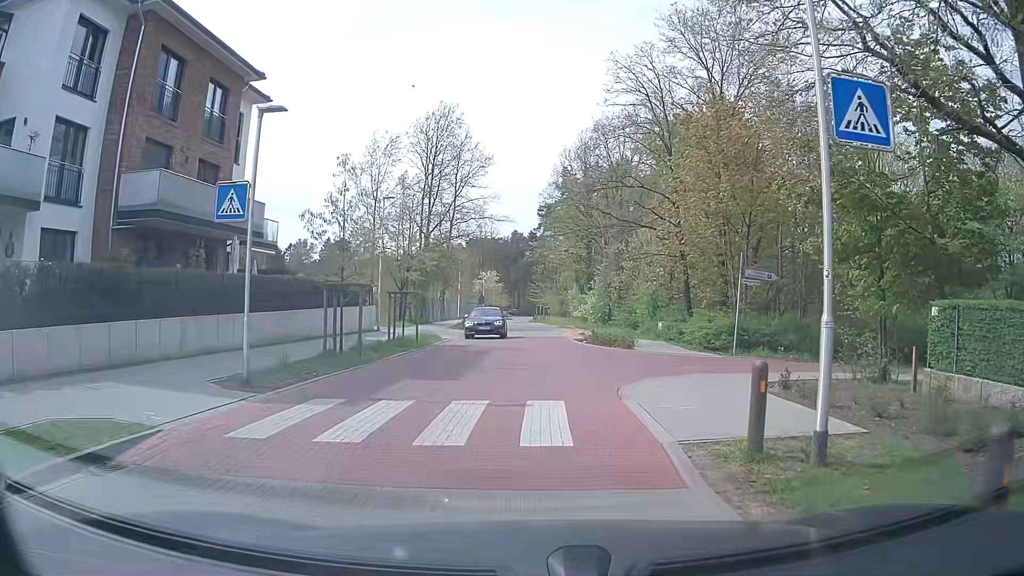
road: residential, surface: paving_stones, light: Day
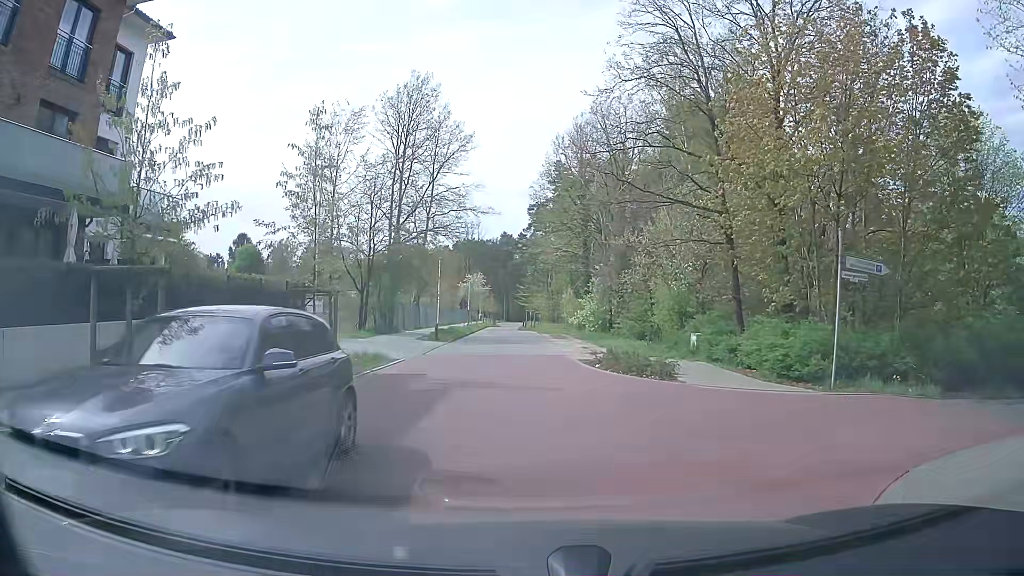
(+0.1, +8.8) m; 0°
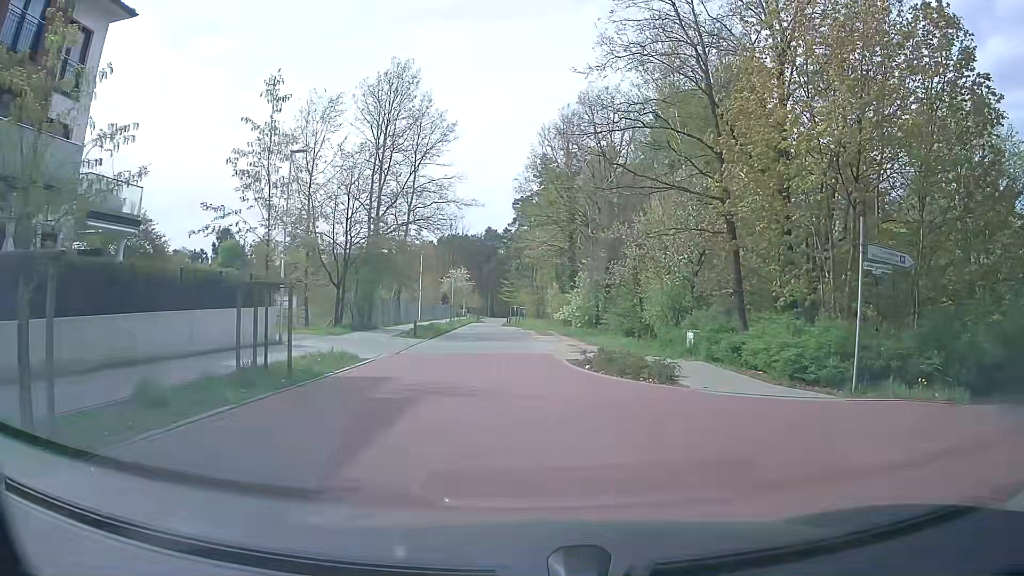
(+0.1, +1.9) m; +4°
